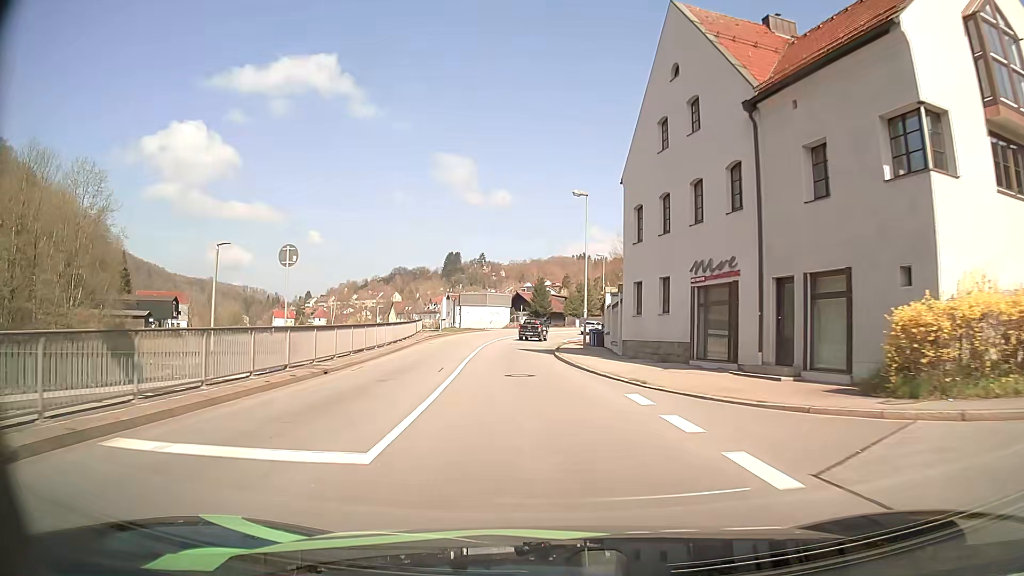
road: primary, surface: asphalt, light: Day
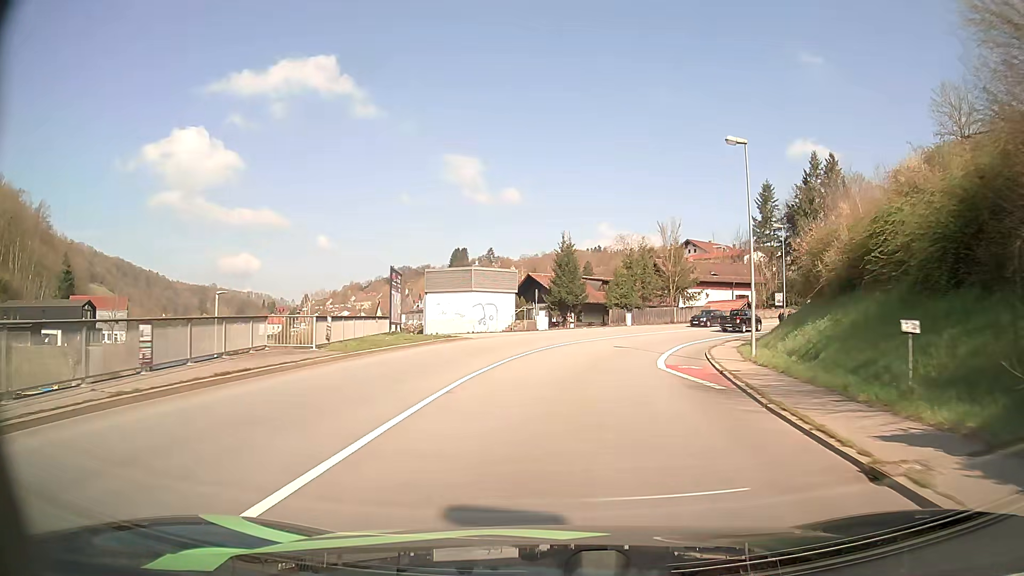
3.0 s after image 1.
(-1.8, +39.9) m; -1°
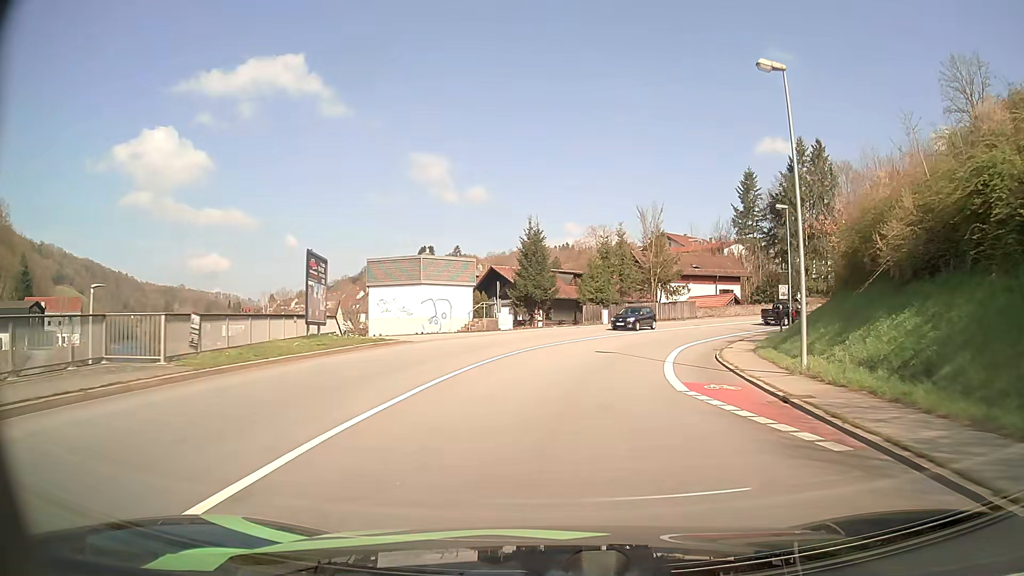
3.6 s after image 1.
(+0.2, +7.8) m; +3°
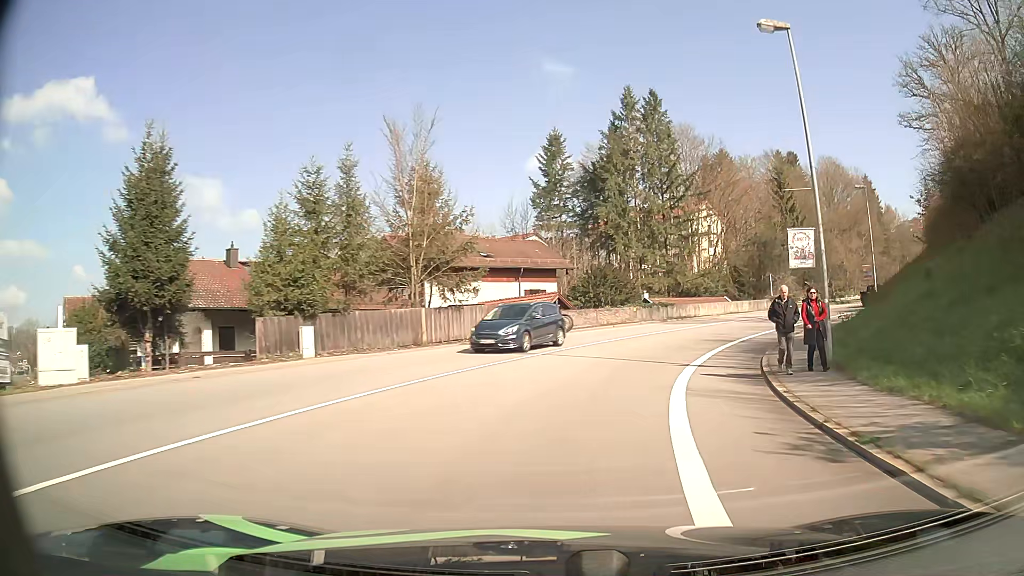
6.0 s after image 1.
(+4.5, +29.9) m; +19°
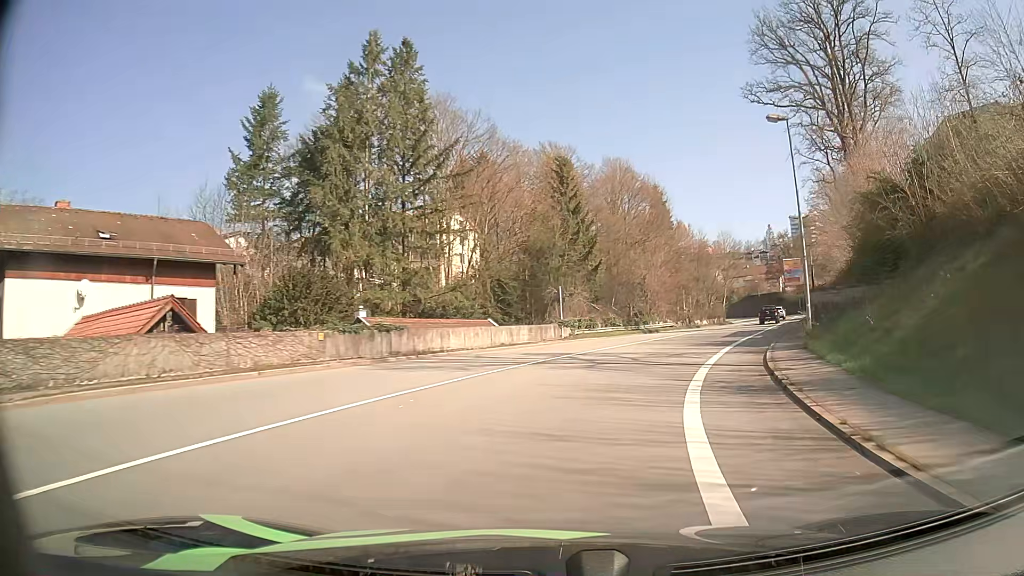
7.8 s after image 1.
(+4.3, +22.0) m; +22°
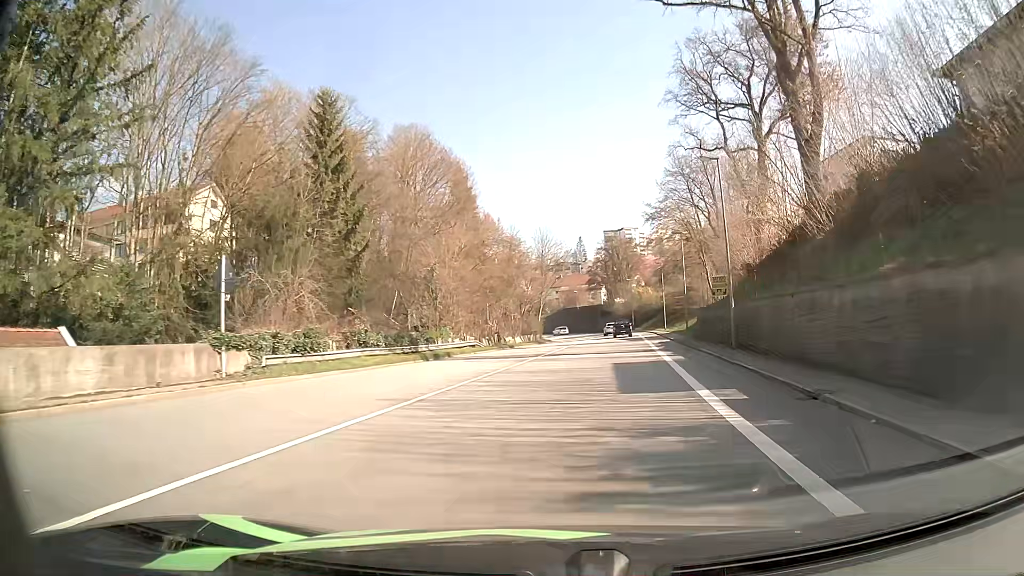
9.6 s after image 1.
(+4.0, +24.4) m; +17°
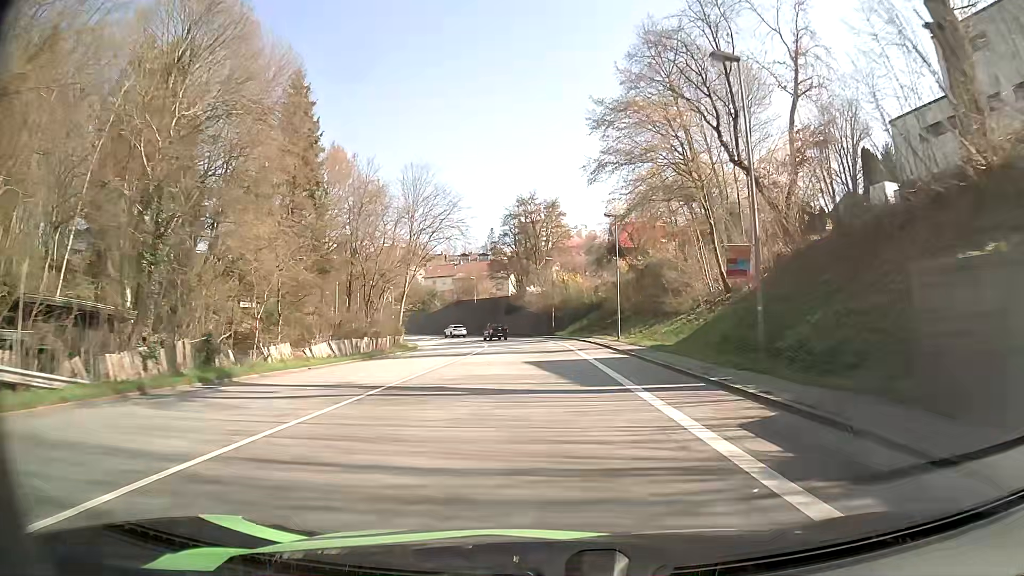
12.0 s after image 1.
(+3.7, +37.3) m; +8°
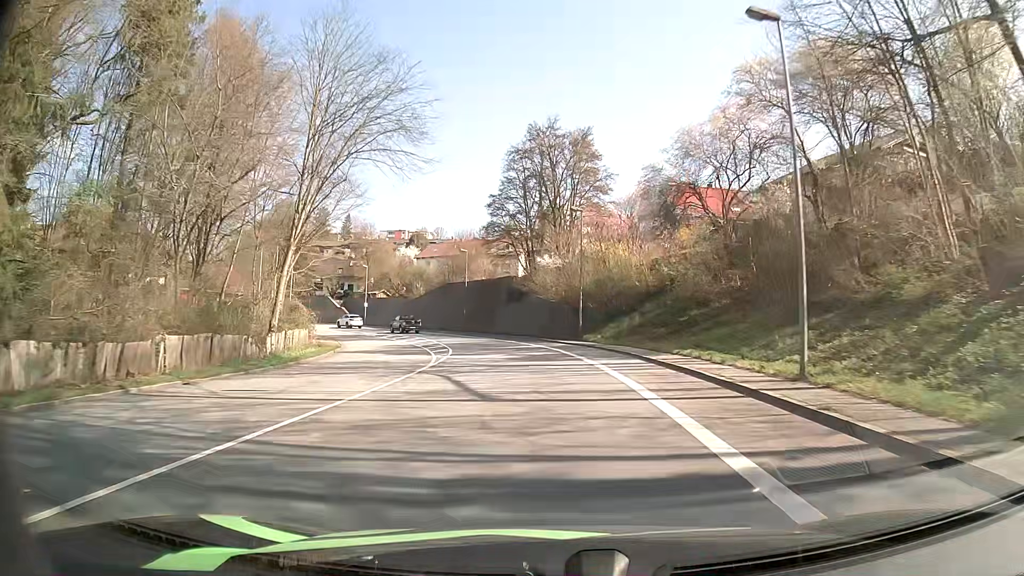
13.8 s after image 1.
(-0.4, +29.7) m; -2°
(0, +10) (-1, +20) (-2, +30) (-3, +40) (-6, +49) (-9, +59) (-14, +68) (-19, +76) (-25, +84) (-32, +91) m
